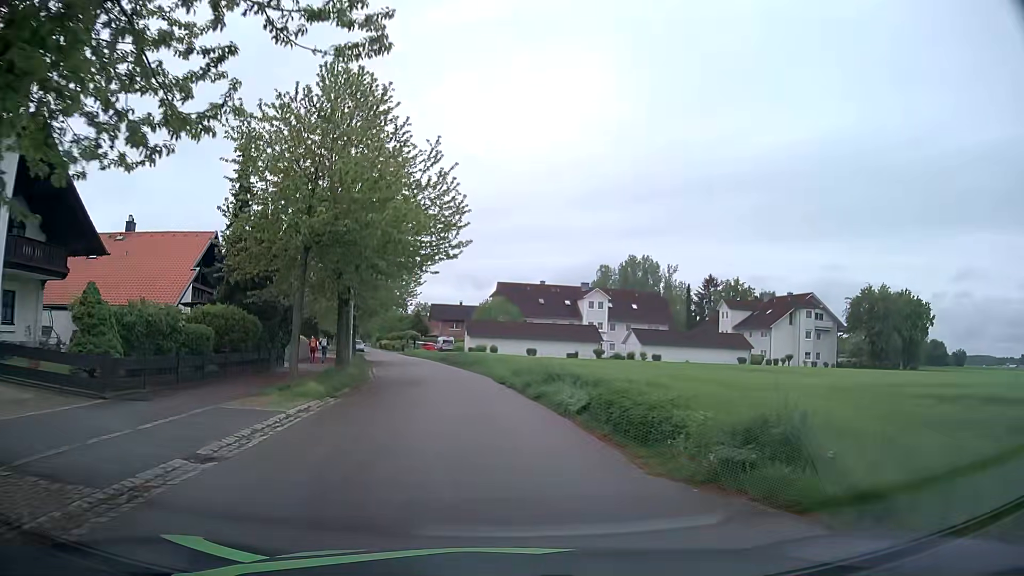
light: Day
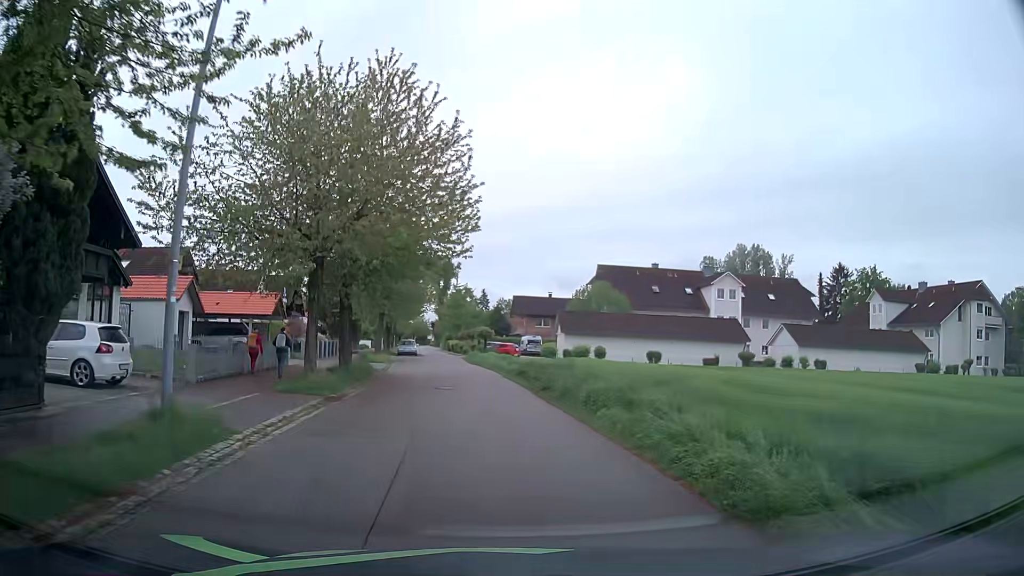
(-1.8, +23.1) m; -8°
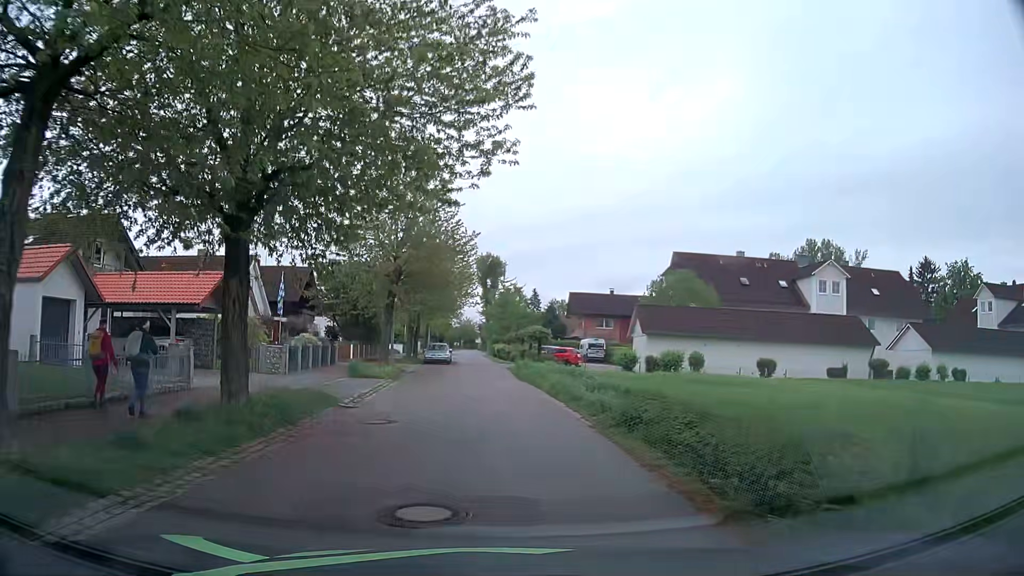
(-0.5, +13.9) m; -4°
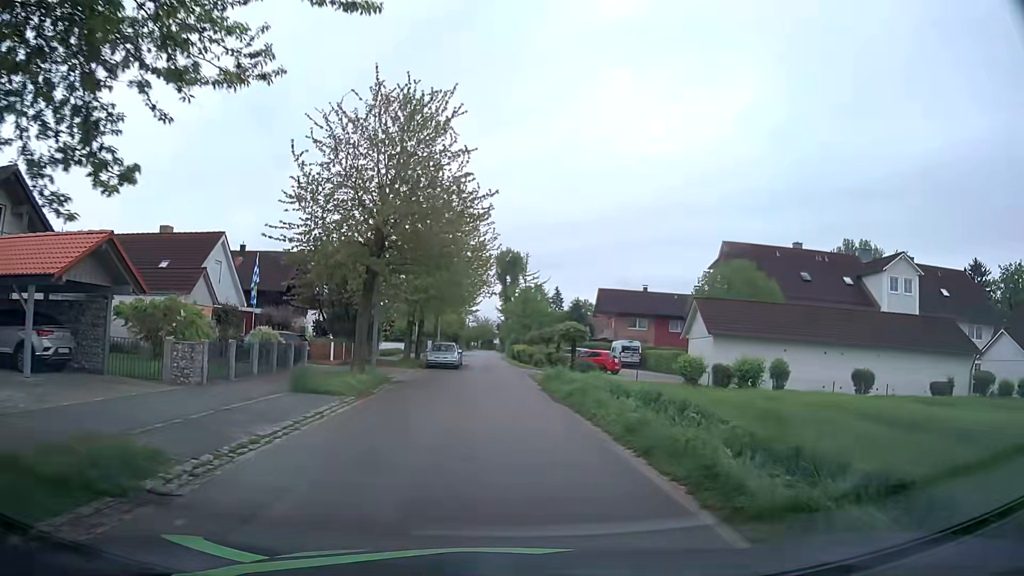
(-0.3, +9.2) m; -2°
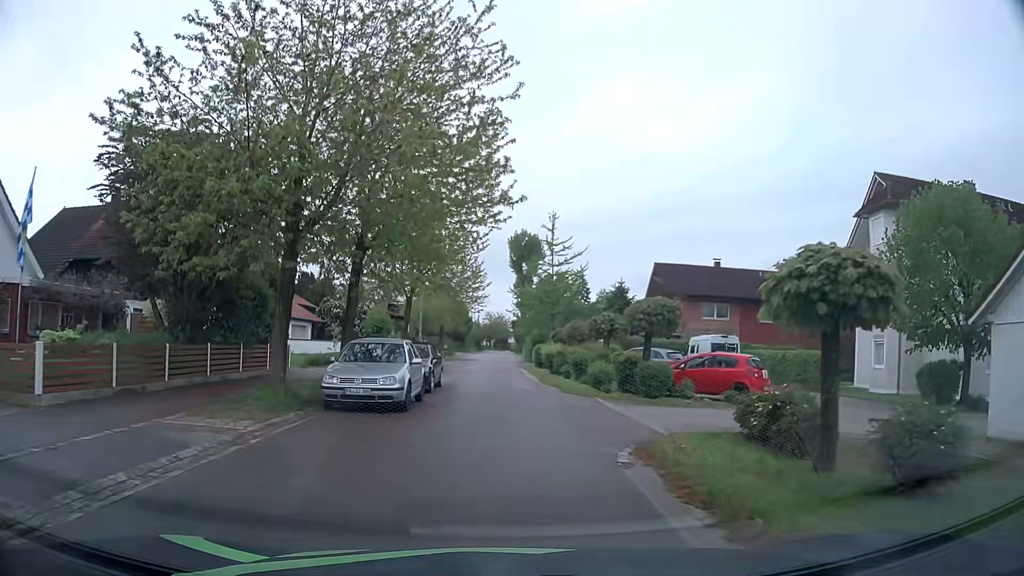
(-0.5, +23.1) m; -2°
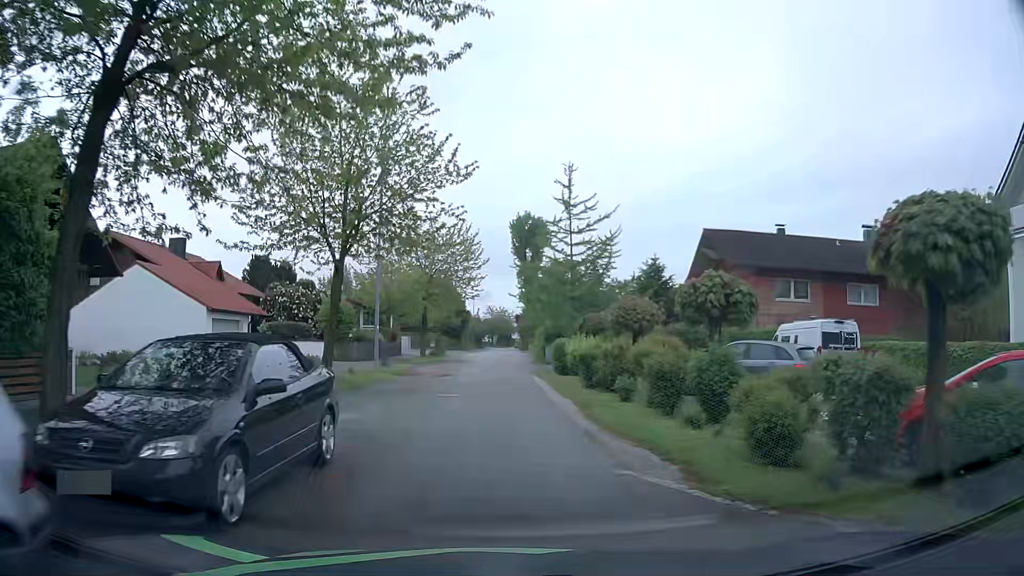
(+0.1, +13.9) m; +1°
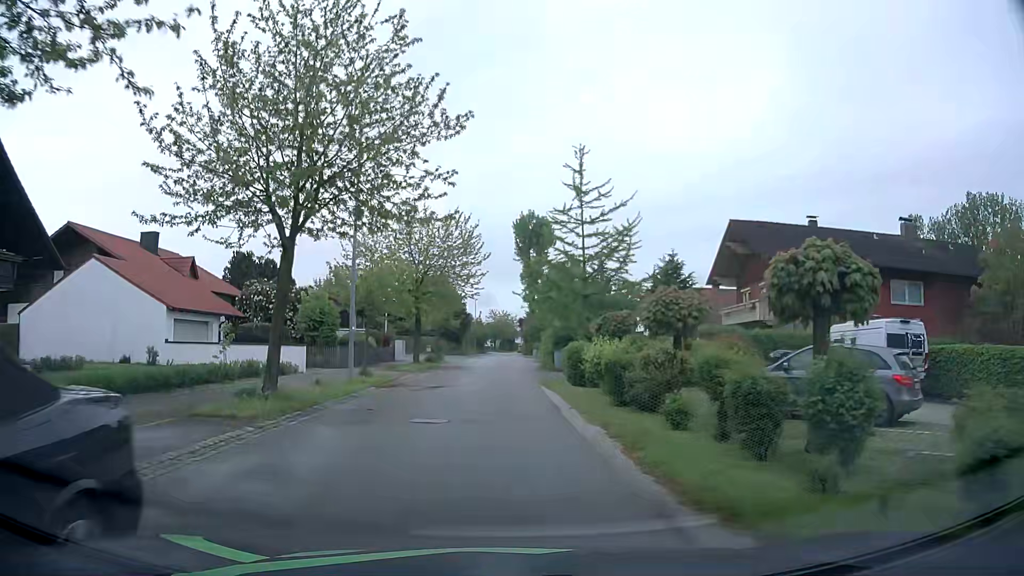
(-0.1, +4.7) m; -1°
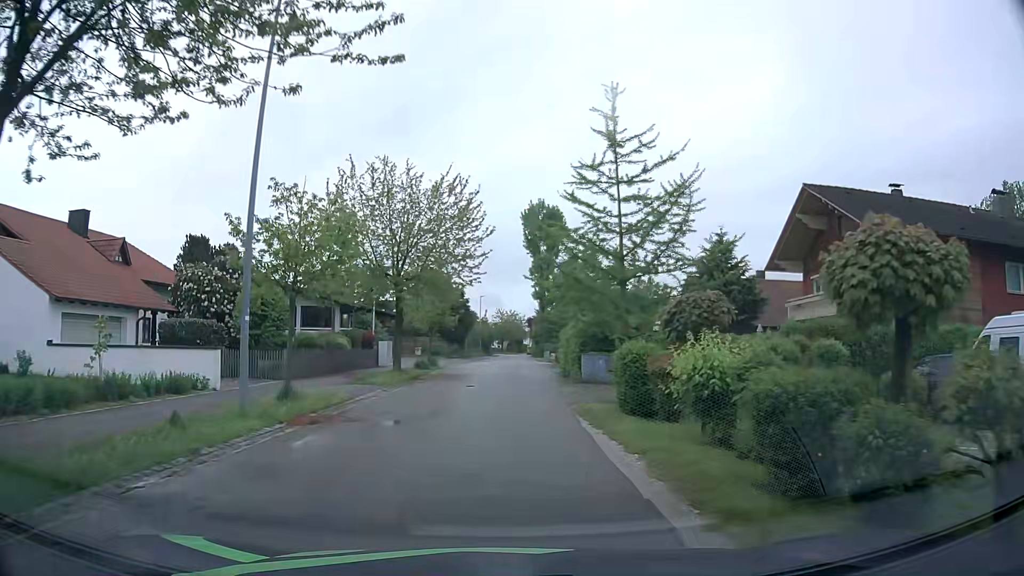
(0.0, +9.3) m; -1°
(0, +10) (0, +20) (+1, +30) (+1, +40) (+1, +50) (+1, +60) (+2, +70) (+2, +80) (+2, +90) (+3, +100) m
